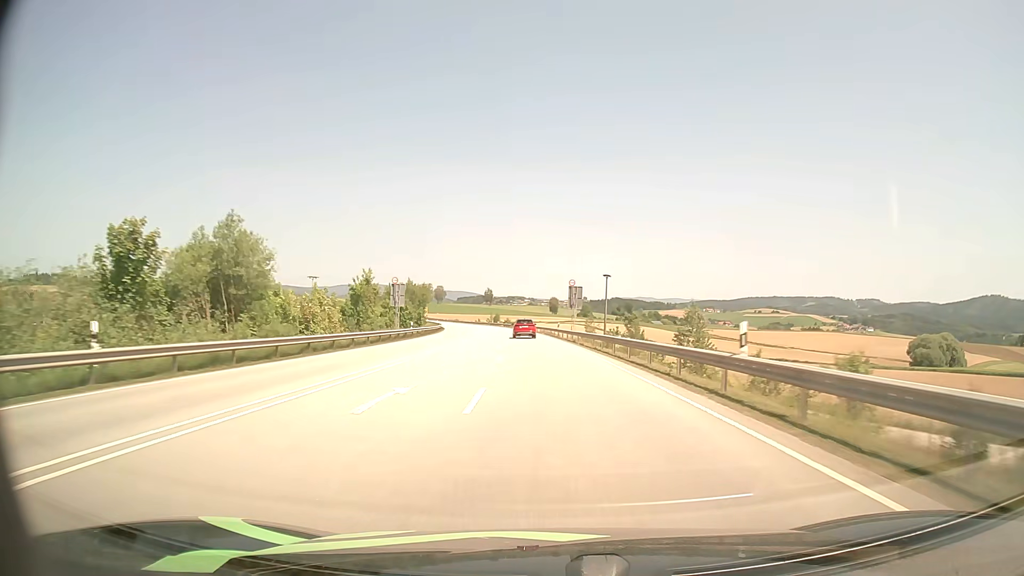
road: primary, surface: asphalt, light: Day
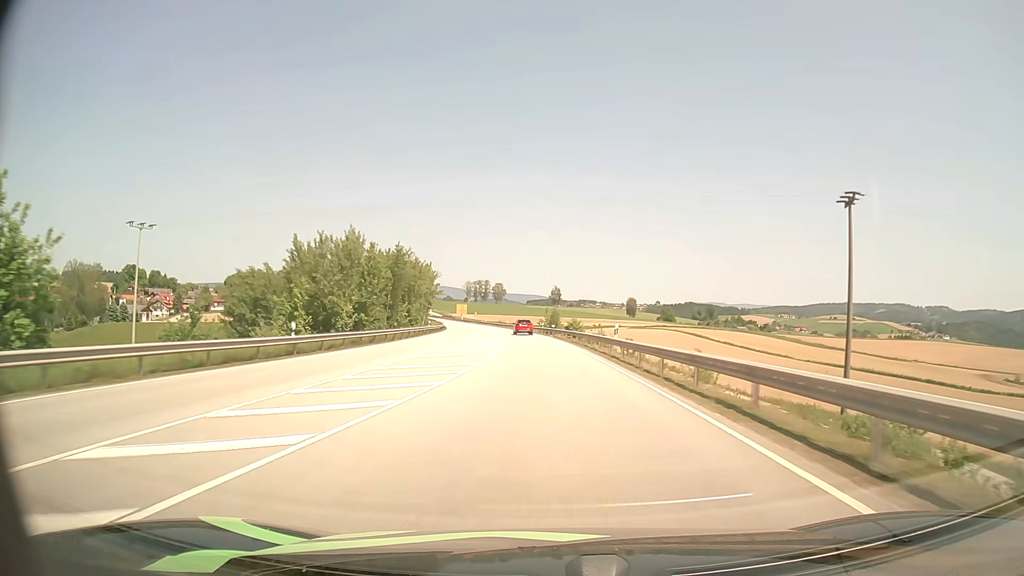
(-4.3, +82.8) m; -6°
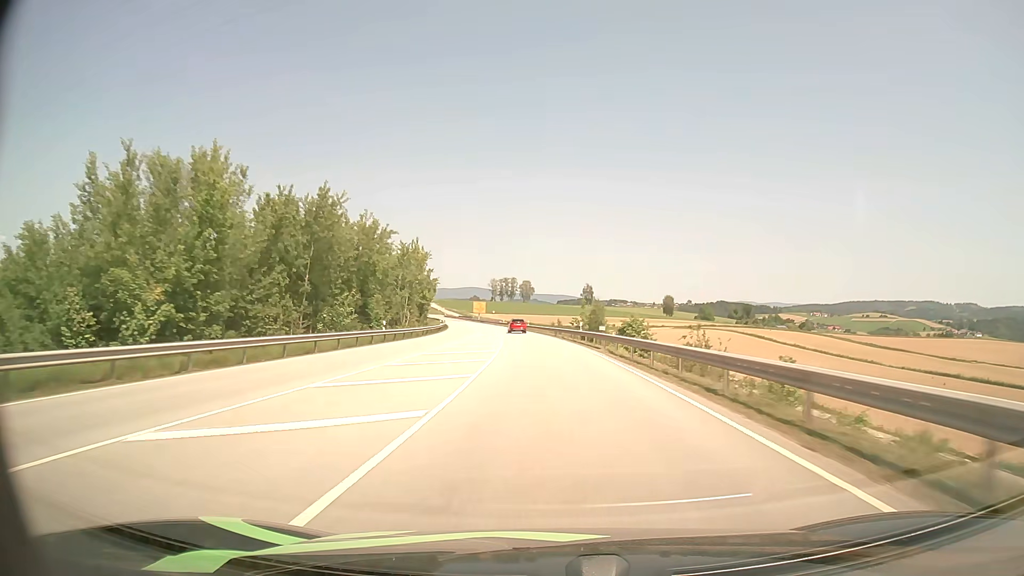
(-0.7, +33.7) m; -2°
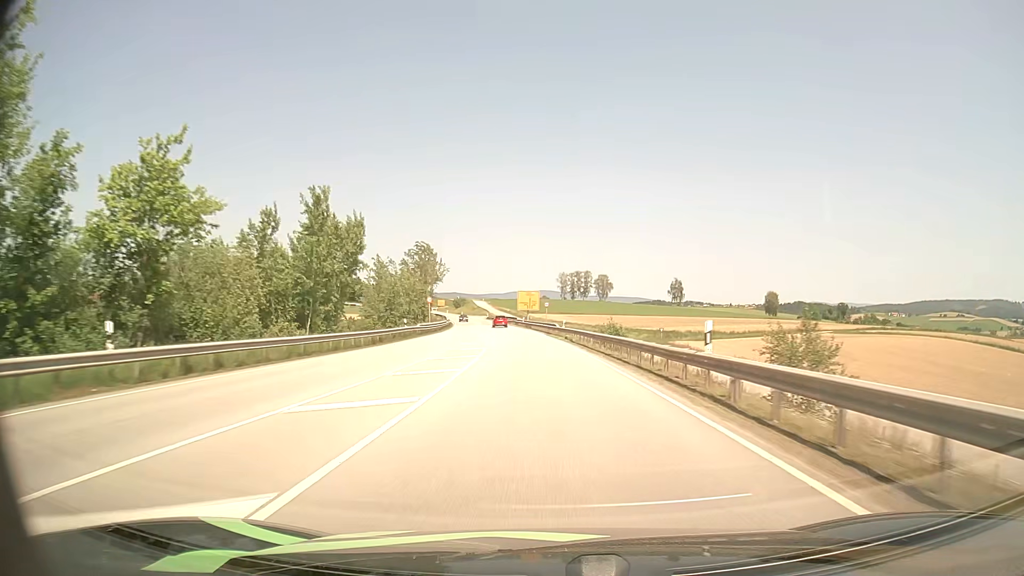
(-4.3, +81.2) m; -6°
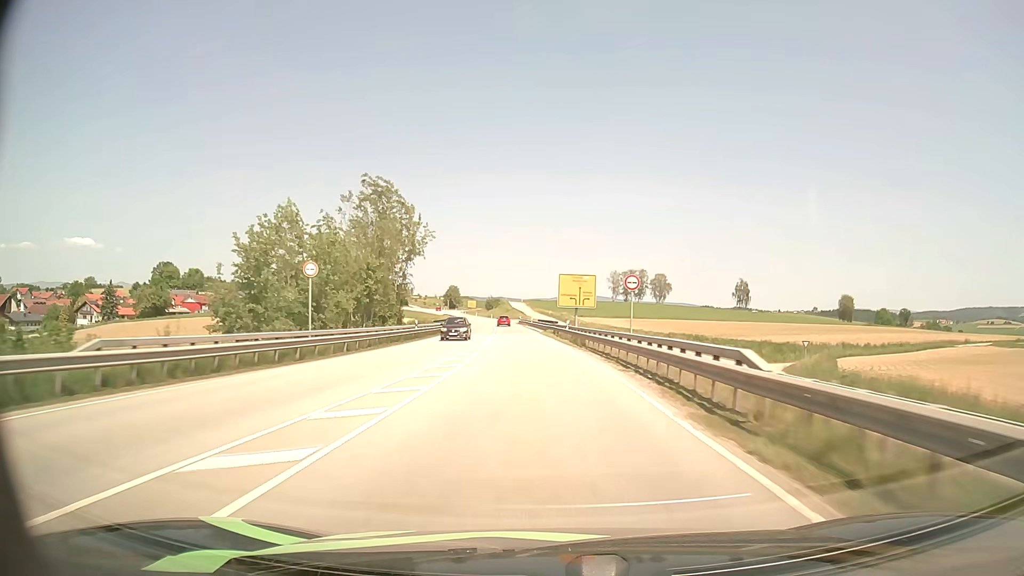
(-1.6, +46.4) m; -4°
(0, +10) (0, +20) (-1, +30) (-1, +40) (-2, +50) (-3, +60) (-4, +70) (-4, +80) (-6, +90) (-7, +100) m
